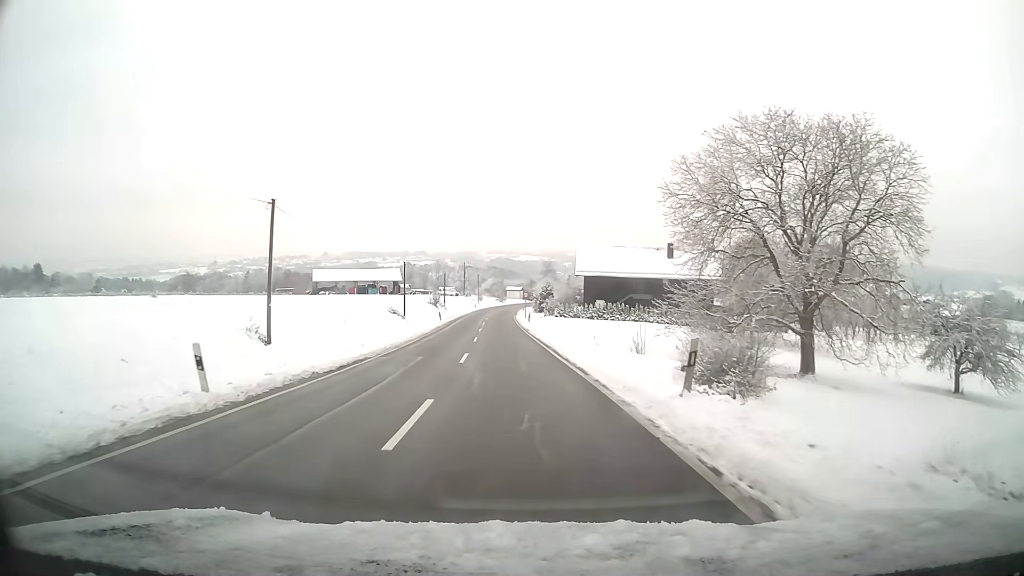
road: tertiary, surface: asphalt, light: Day
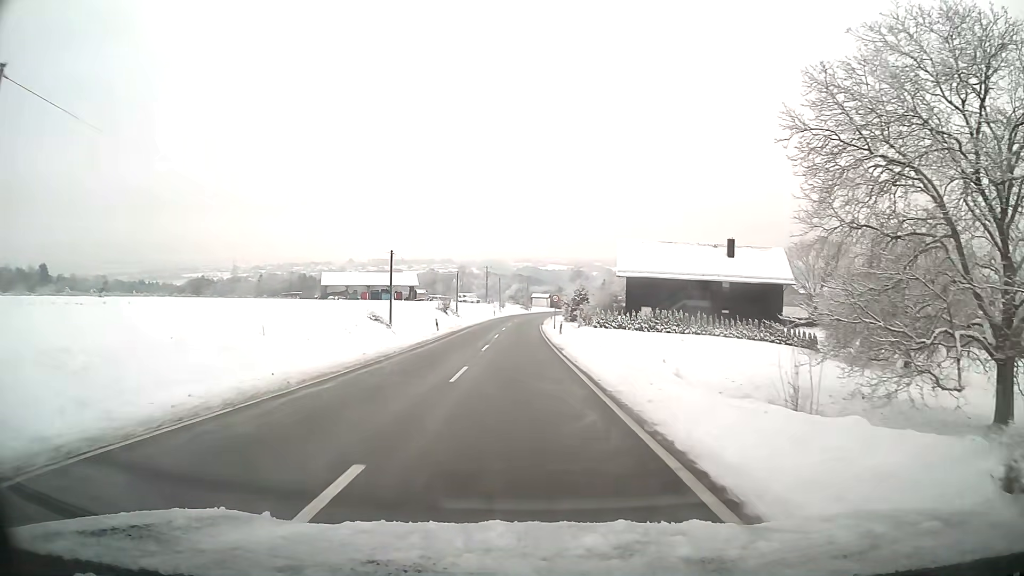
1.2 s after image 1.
(-0.3, +16.6) m; -2°
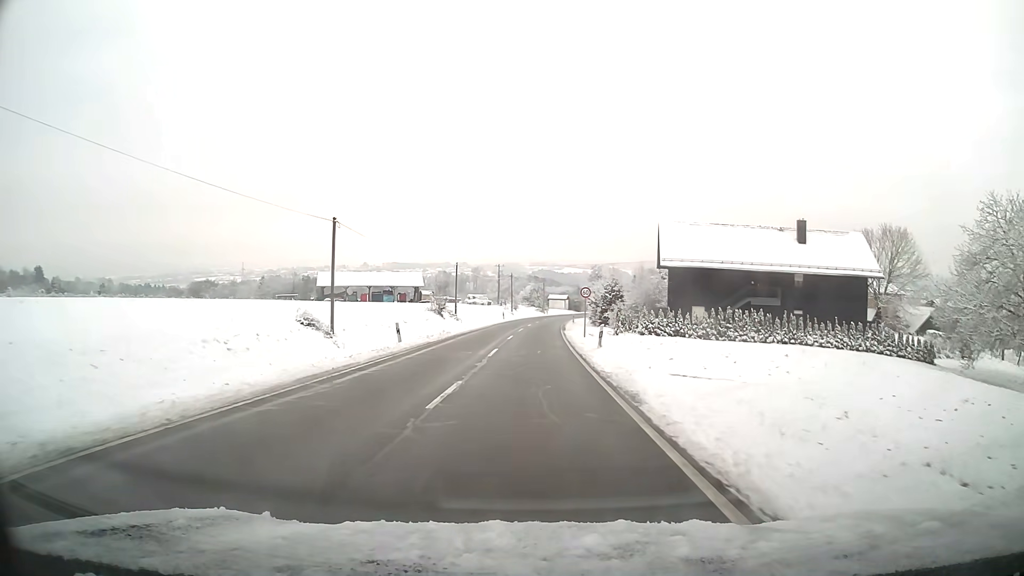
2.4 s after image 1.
(-0.2, +16.7) m; -1°
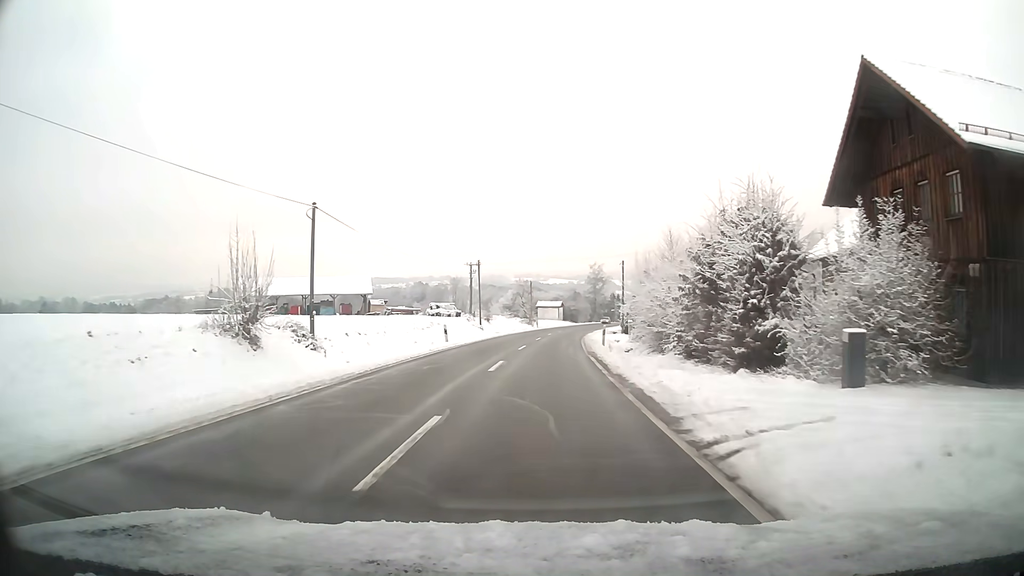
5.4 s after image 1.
(+0.3, +41.1) m; +2°
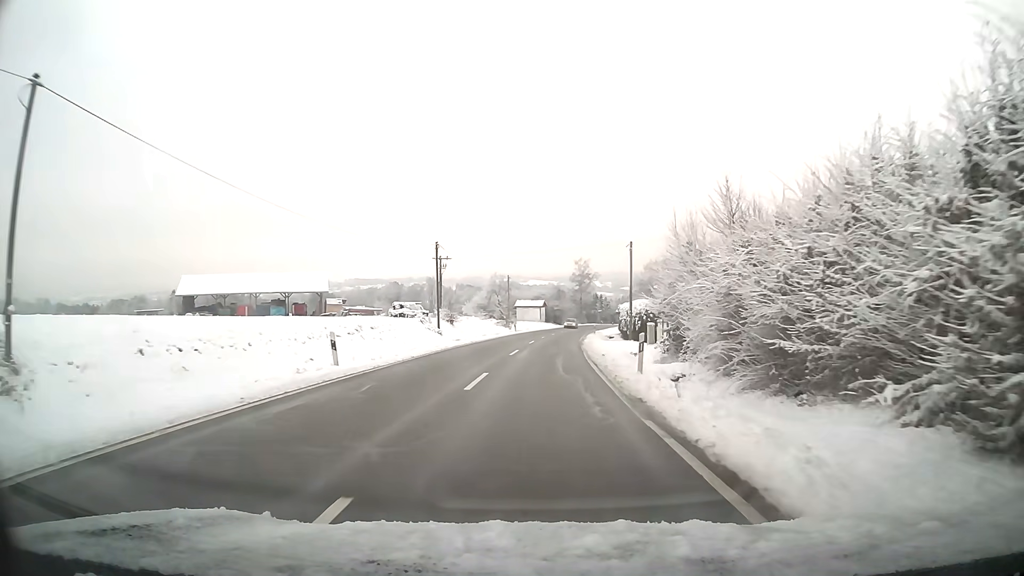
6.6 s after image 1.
(+0.2, +16.2) m; +2°
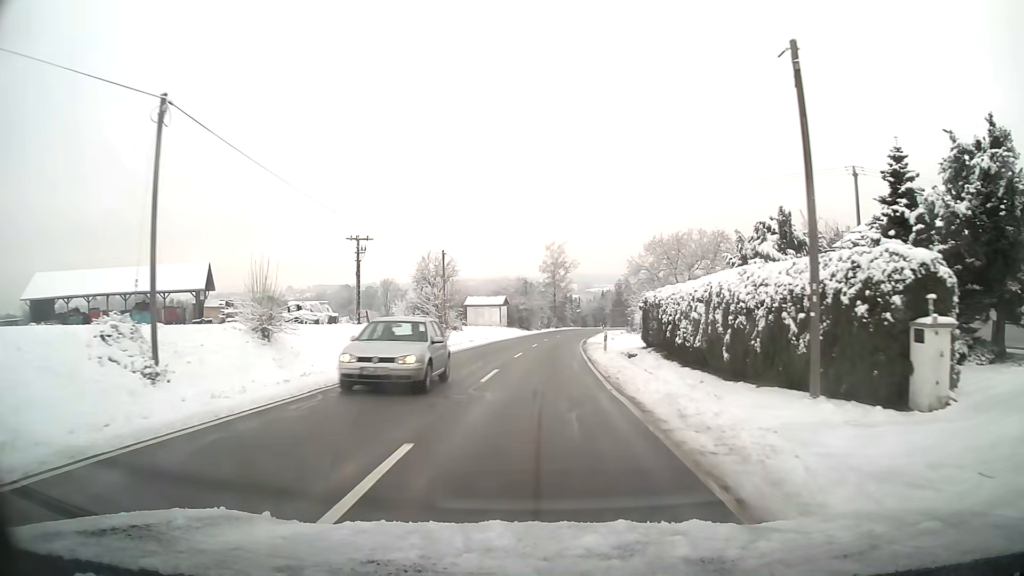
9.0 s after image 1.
(+0.9, +33.9) m; +3°
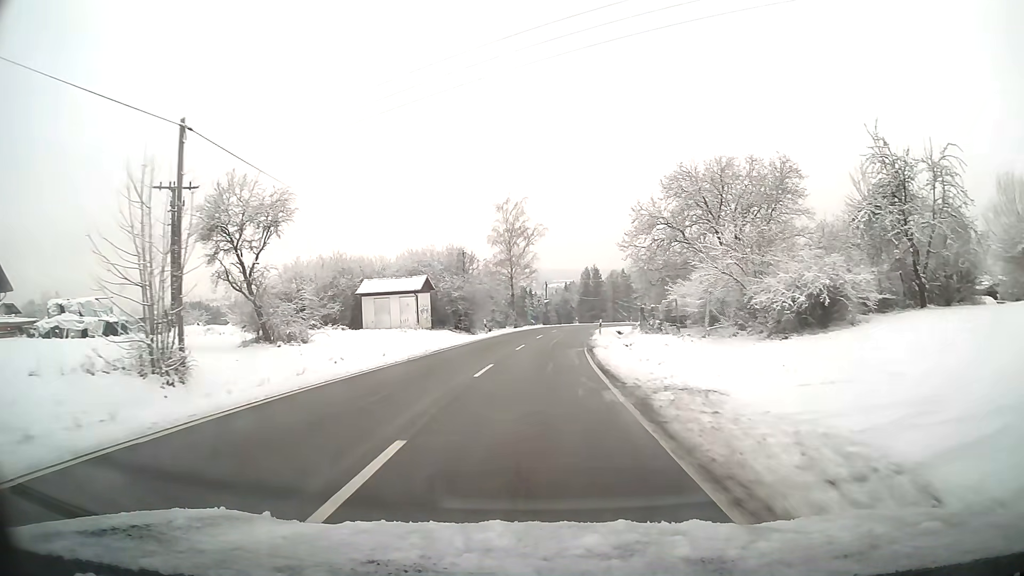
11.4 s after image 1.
(+1.1, +35.7) m; +3°
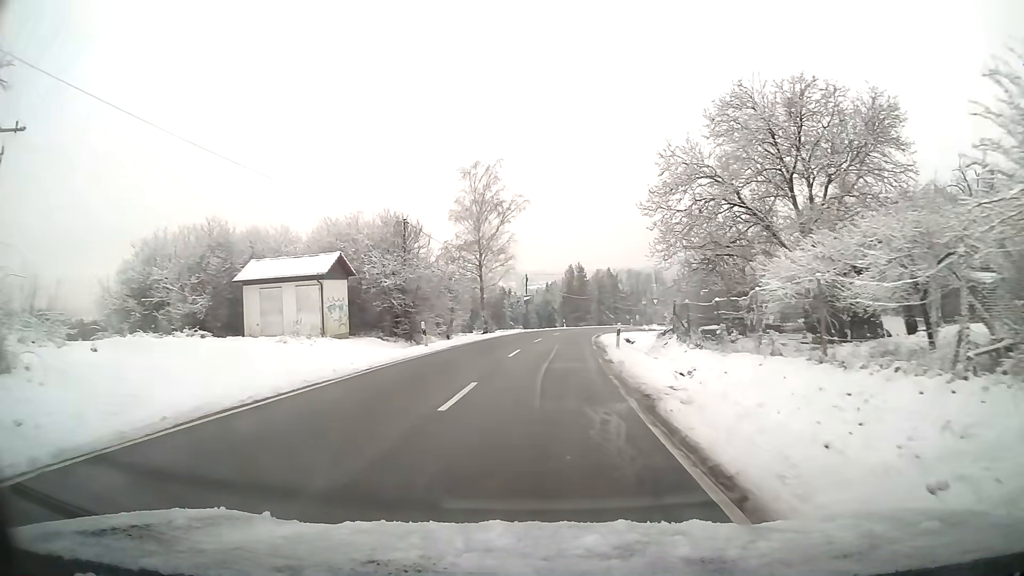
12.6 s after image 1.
(+0.2, +18.2) m; +2°
